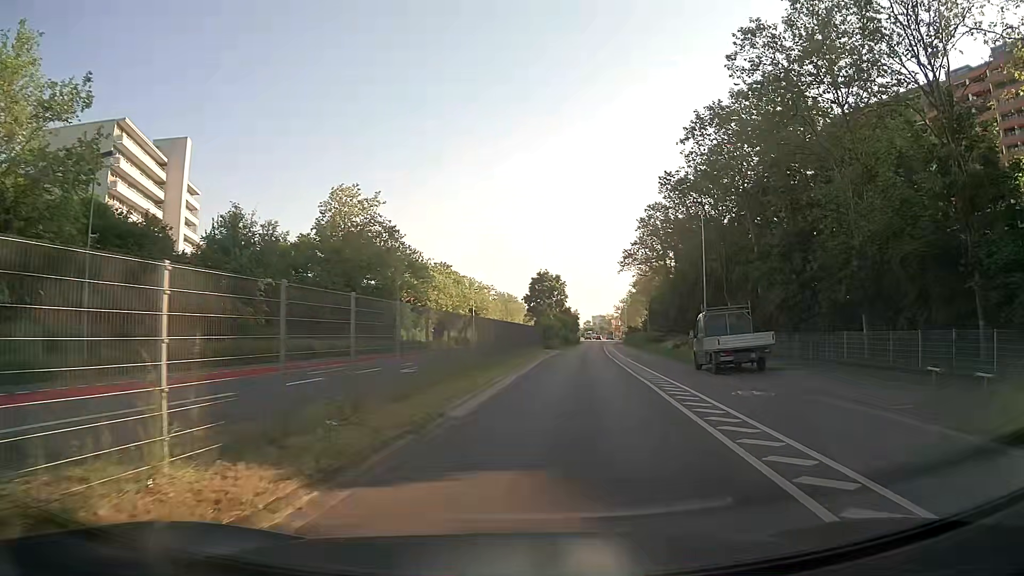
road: secondary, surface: asphalt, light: Day
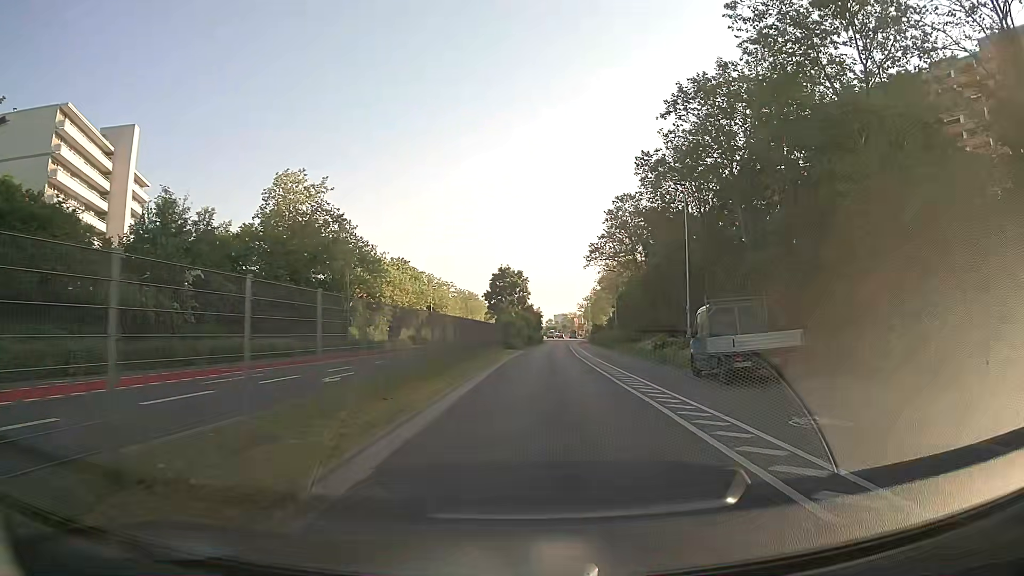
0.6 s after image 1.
(+0.2, +5.8) m; +3°
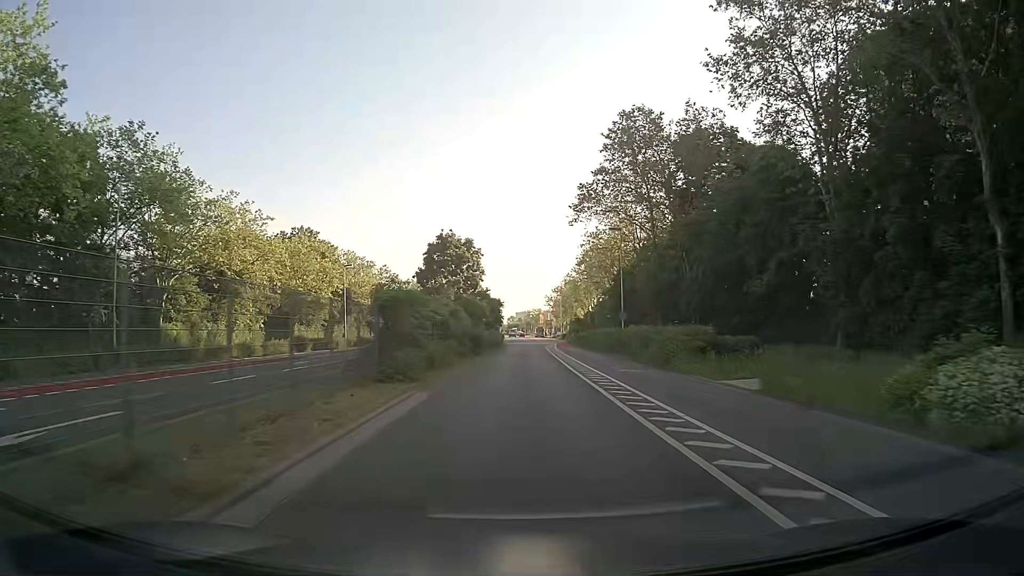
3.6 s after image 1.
(+1.7, +37.7) m; +3°
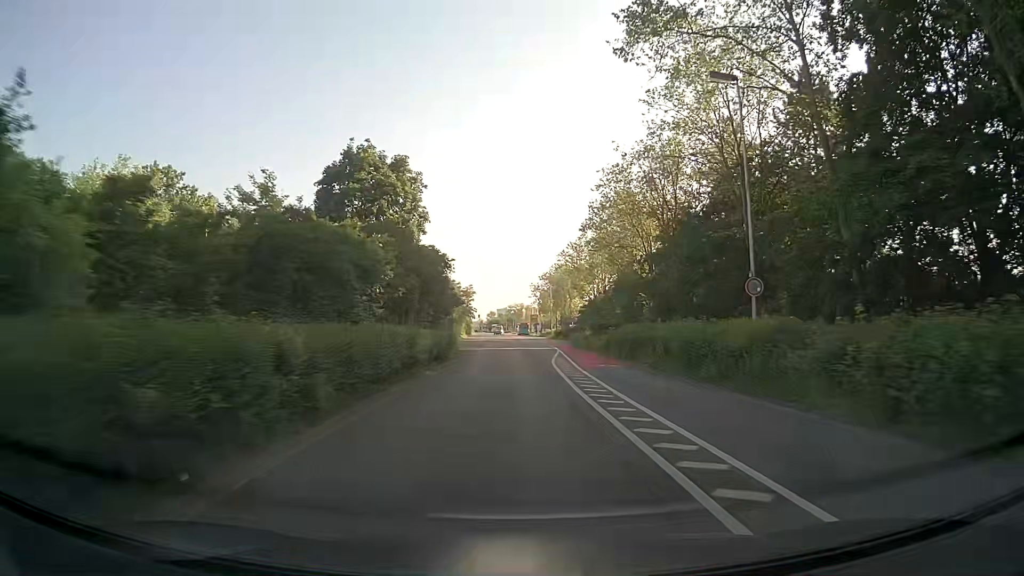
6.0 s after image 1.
(+0.6, +36.1) m; +2°
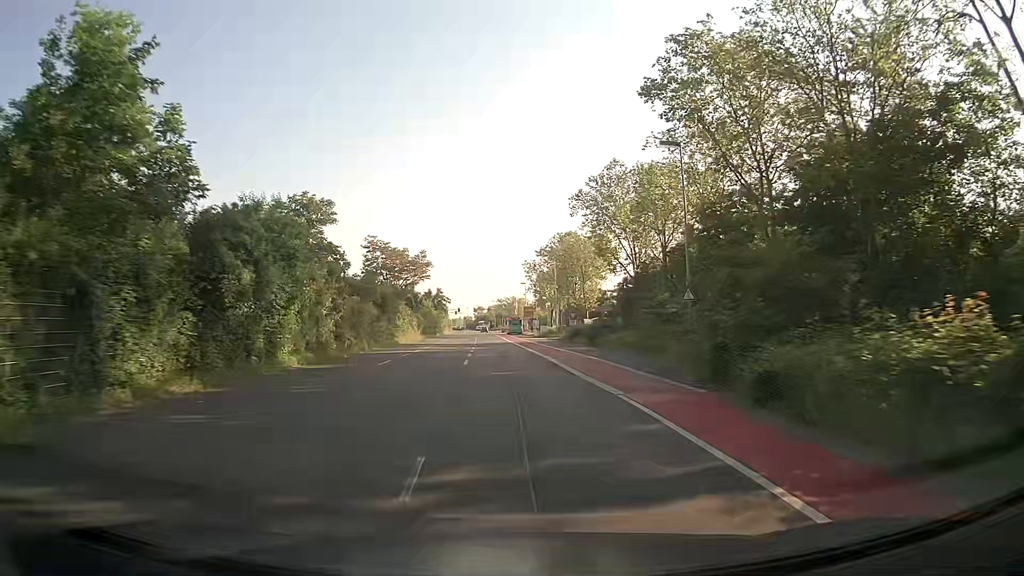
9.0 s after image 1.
(+0.7, +44.9) m; +1°
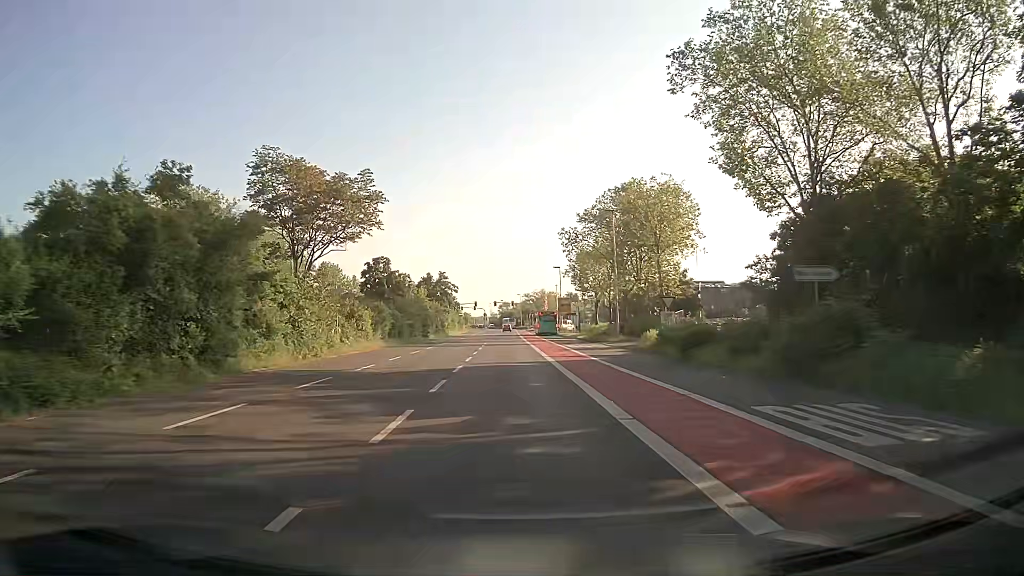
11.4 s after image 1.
(-0.9, +33.7) m; -3°
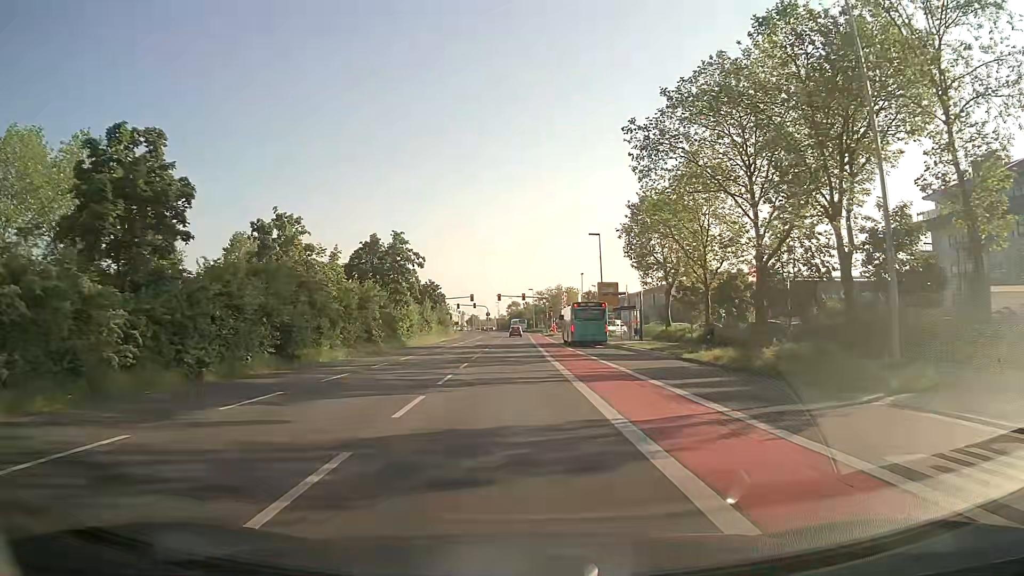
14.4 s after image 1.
(-0.4, +39.9) m; -1°
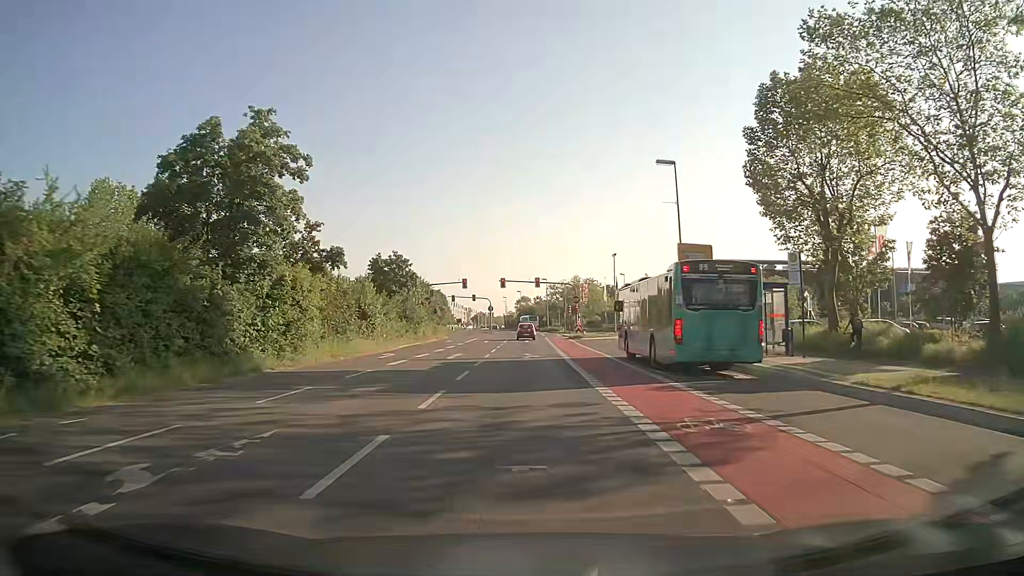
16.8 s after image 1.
(-0.2, +28.8) m; -1°
(0, +10) (0, +20) (+1, +30) (+2, +40) (+4, +50) (+7, +59) (+13, +67) (+20, +74) (+29, +79) (+39, +82) m
